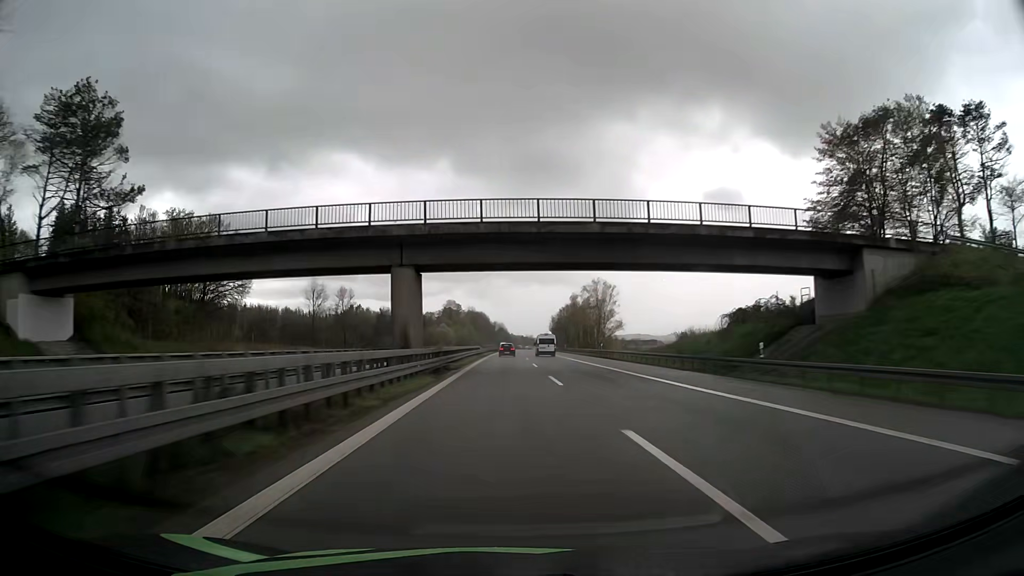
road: motorway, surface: asphalt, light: Day
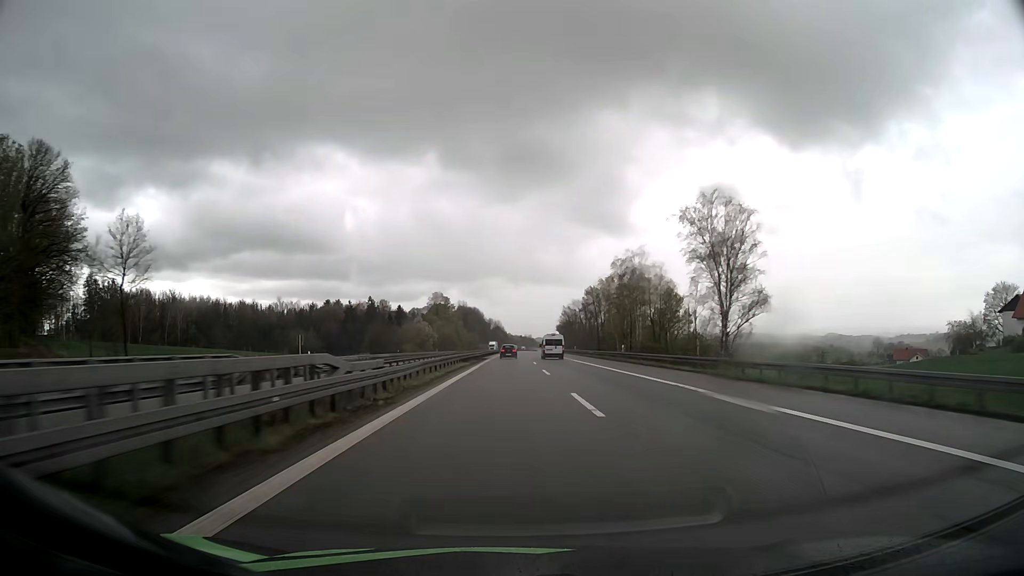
(+0.2, +63.9) m; 0°
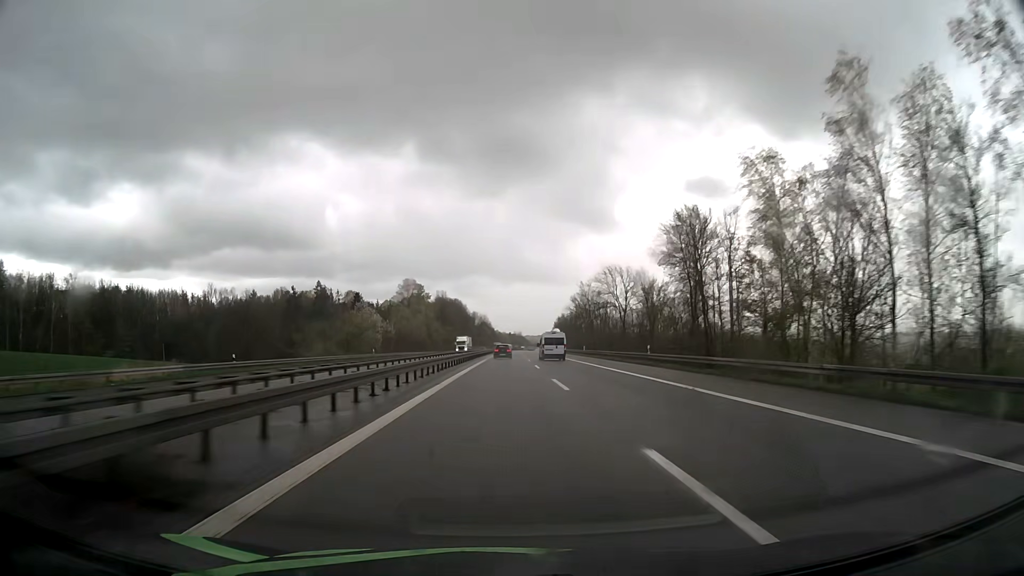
(+0.5, +64.9) m; +1°
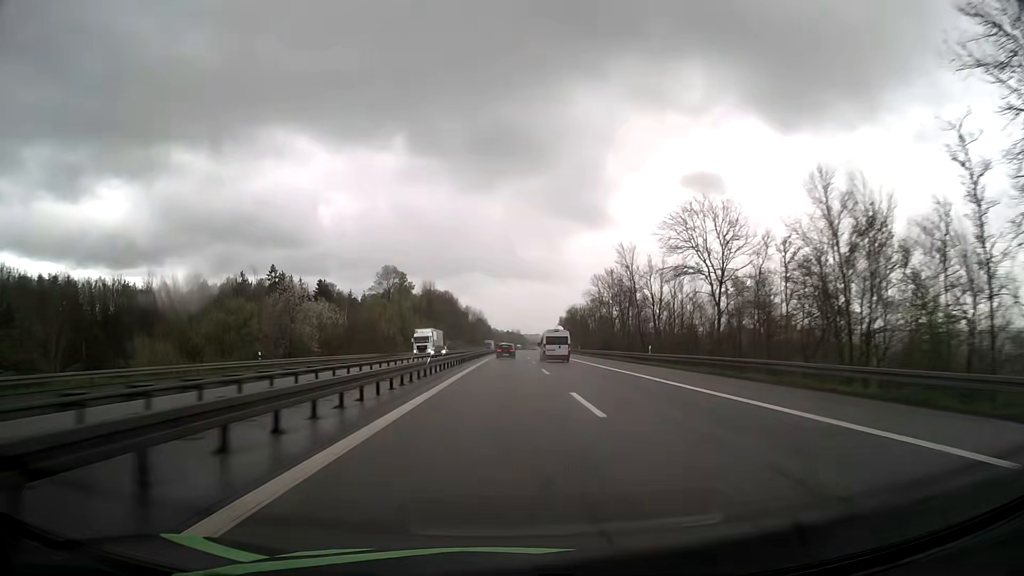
(+0.1, +43.7) m; 0°
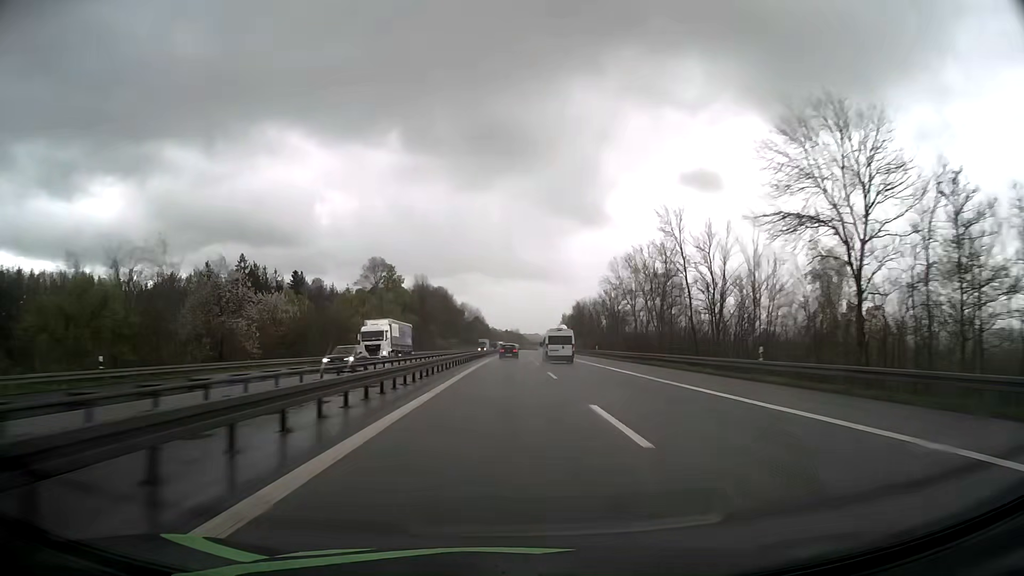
(0.0, +22.0) m; 0°
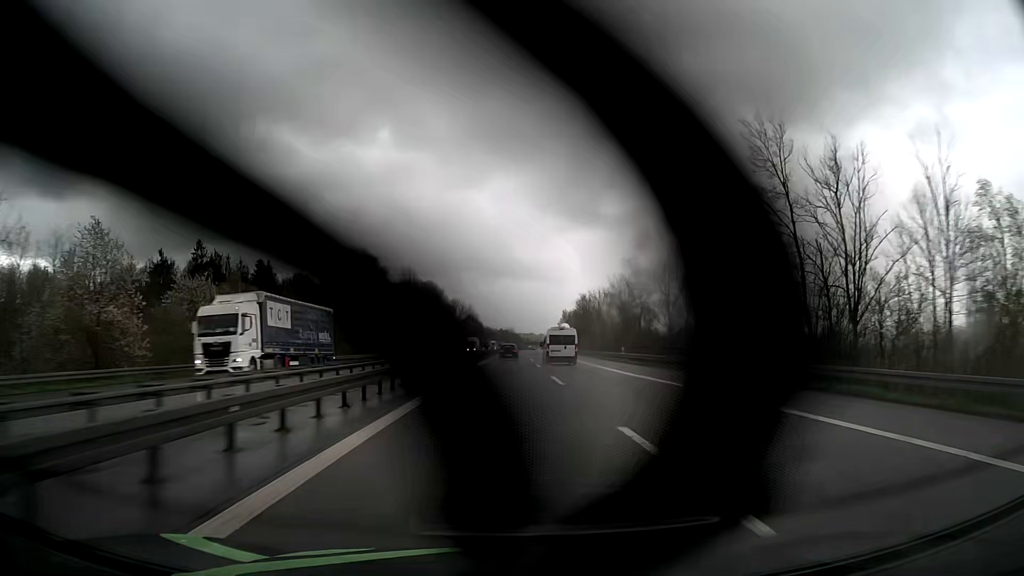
(+0.1, +22.1) m; 0°
